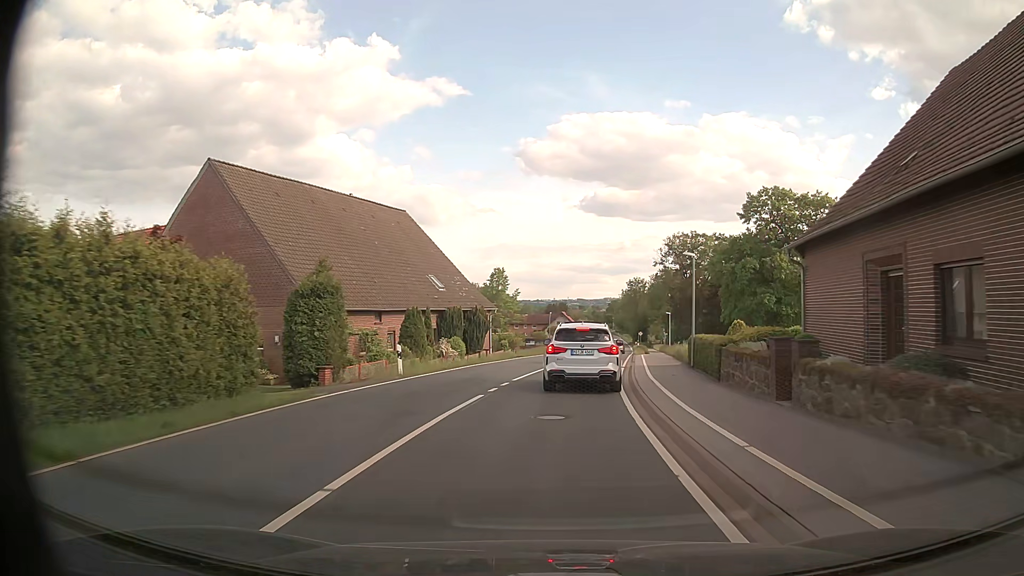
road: secondary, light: Day
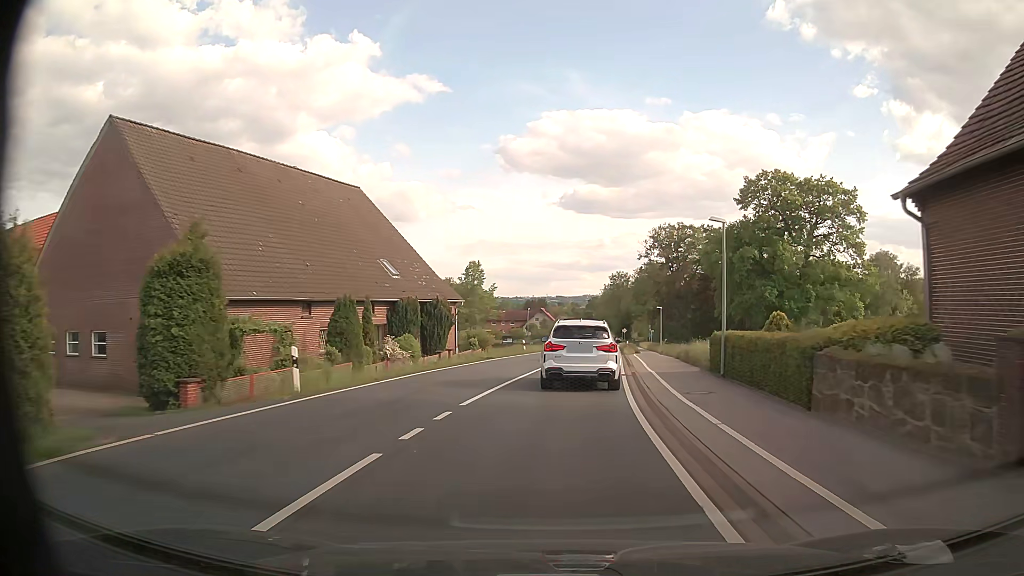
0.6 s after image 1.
(+0.1, +7.8) m; +2°
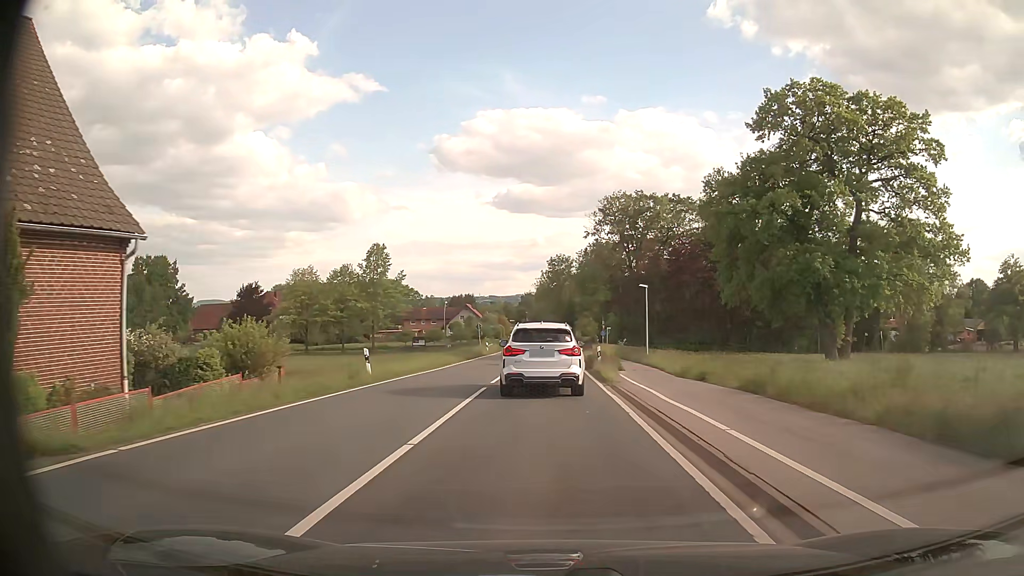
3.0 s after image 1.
(+1.6, +29.5) m; +6°
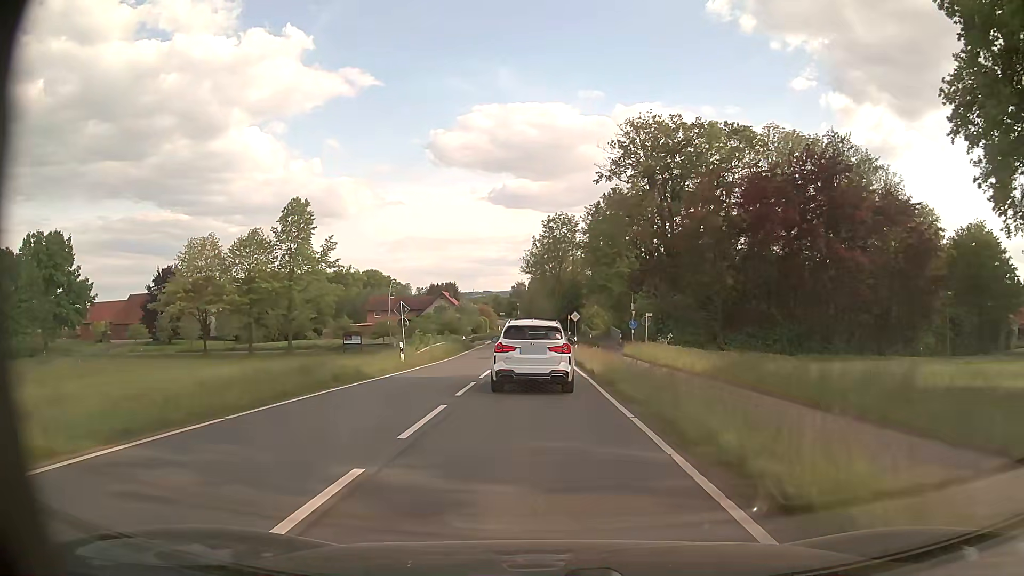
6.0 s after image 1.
(+0.1, +35.8) m; 0°
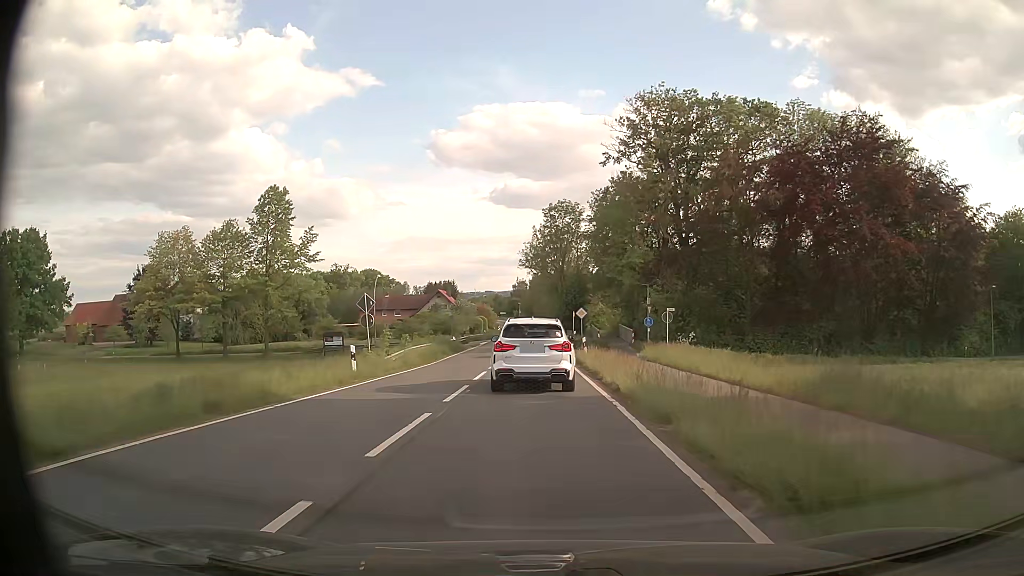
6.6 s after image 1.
(0.0, +7.4) m; 0°
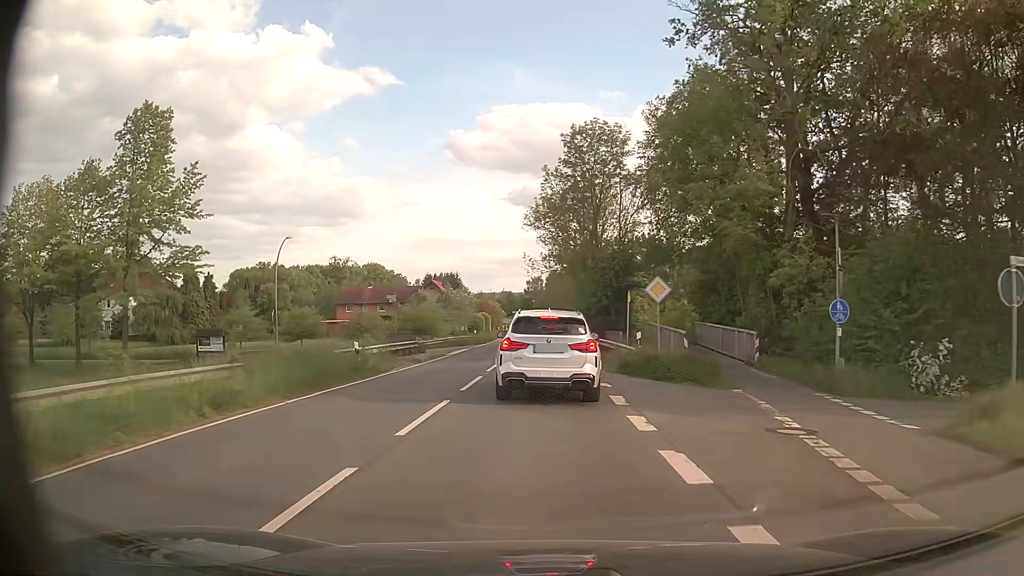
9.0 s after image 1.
(-0.4, +28.8) m; -2°
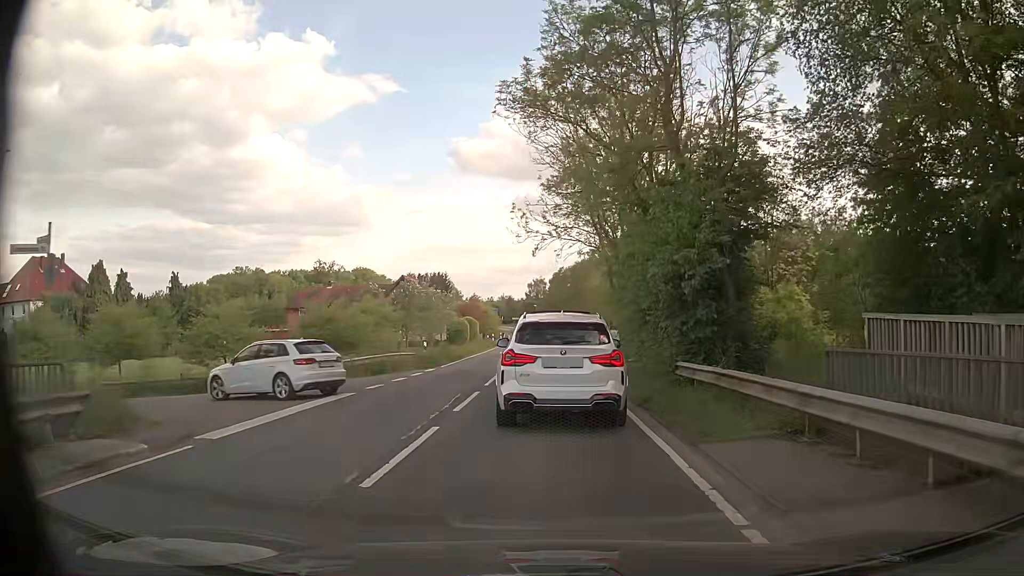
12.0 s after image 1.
(-0.1, +26.1) m; 0°
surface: asphalt
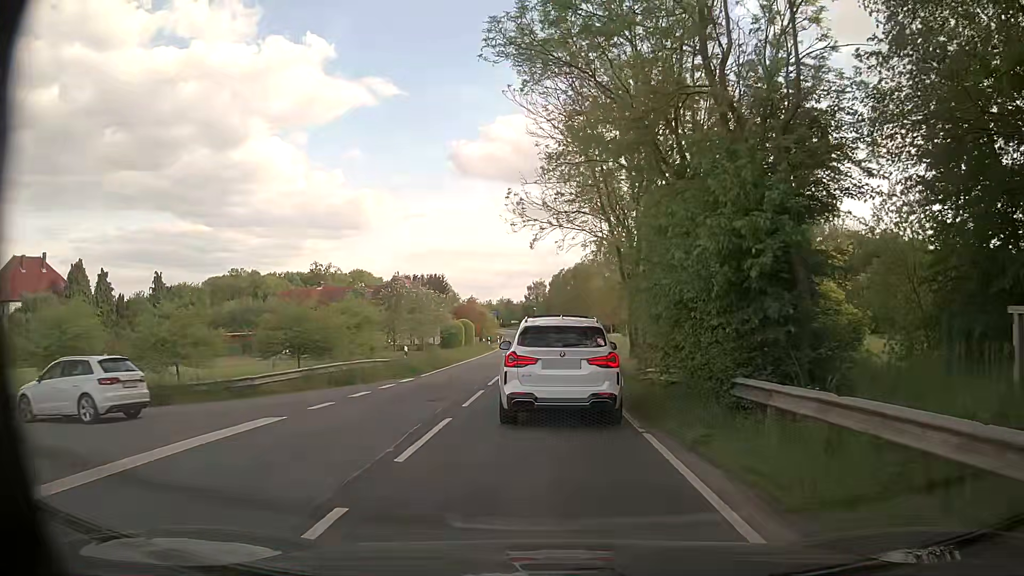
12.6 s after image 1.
(0.0, +4.7) m; 0°
